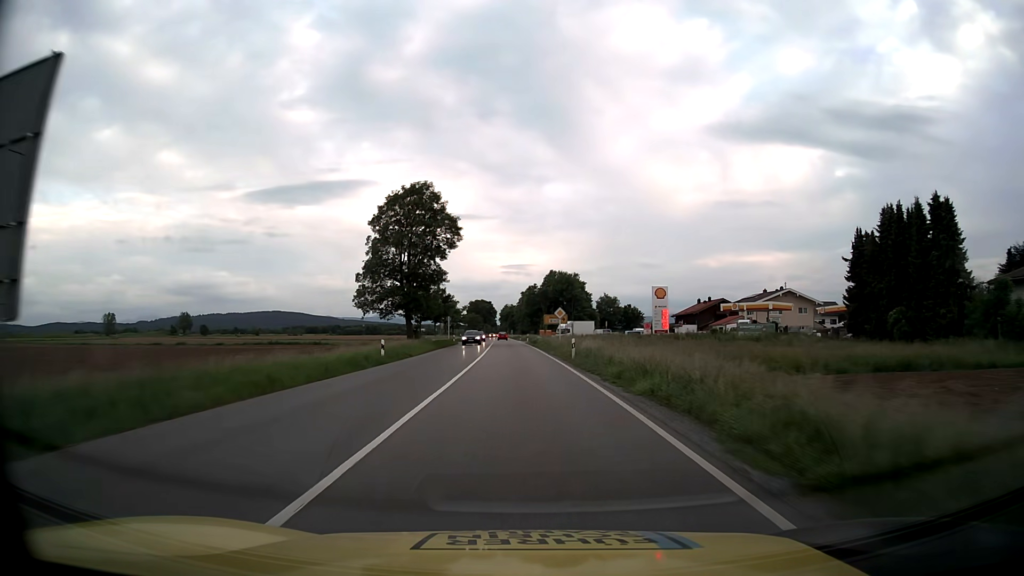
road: primary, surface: asphalt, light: Day
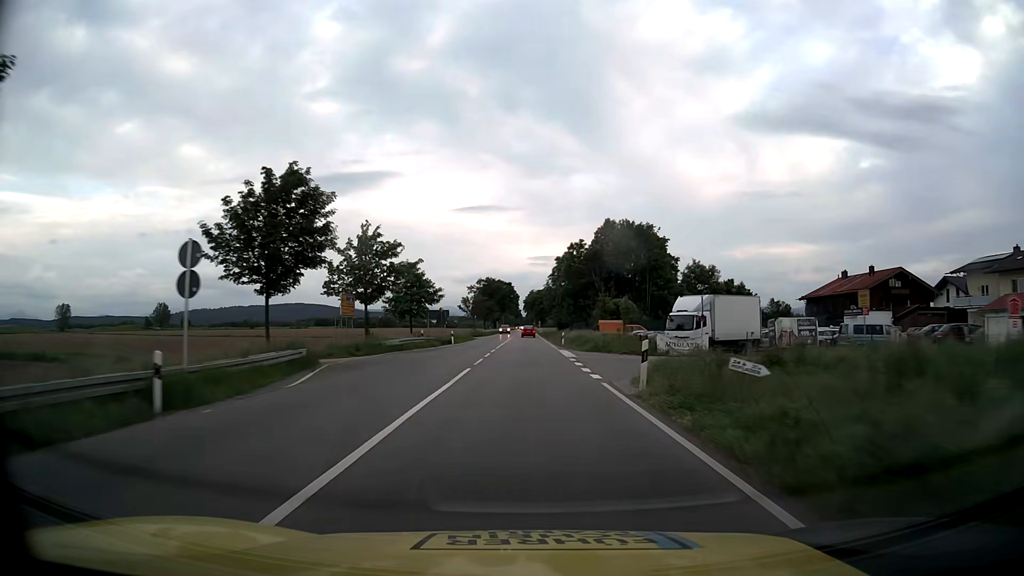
(-1.9, +67.3) m; -2°
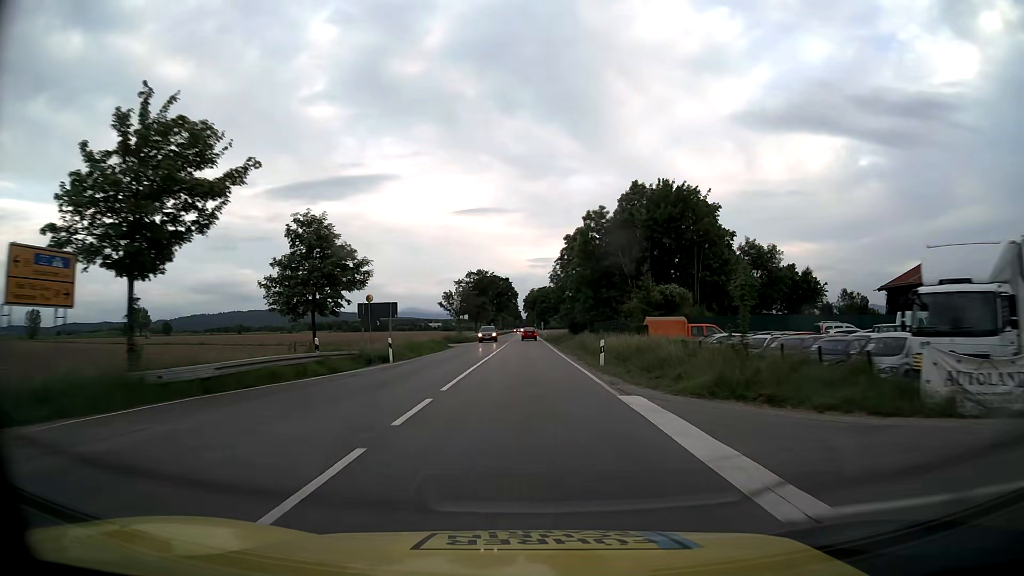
(0.0, +25.4) m; 0°
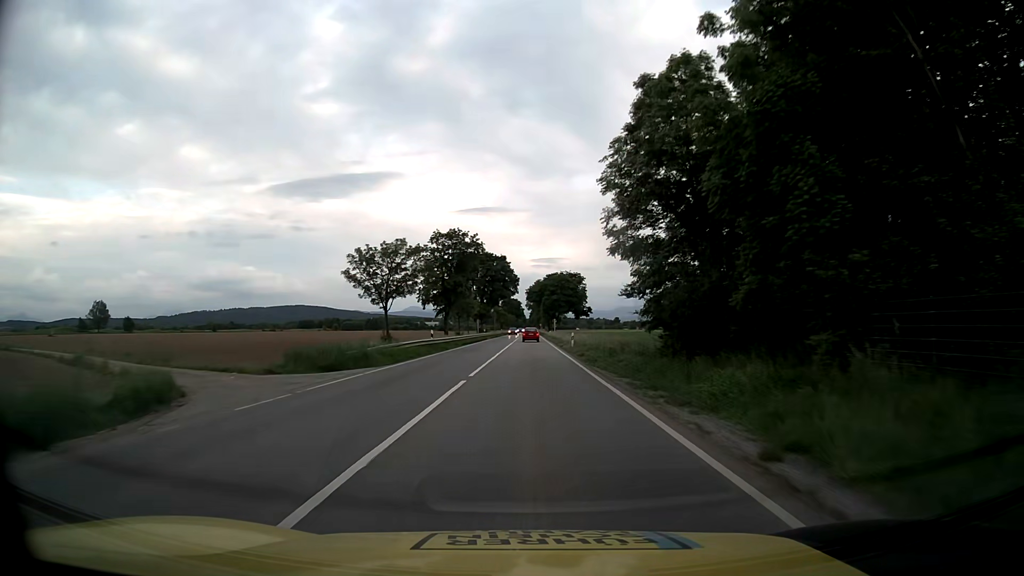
(-0.1, +48.5) m; 0°
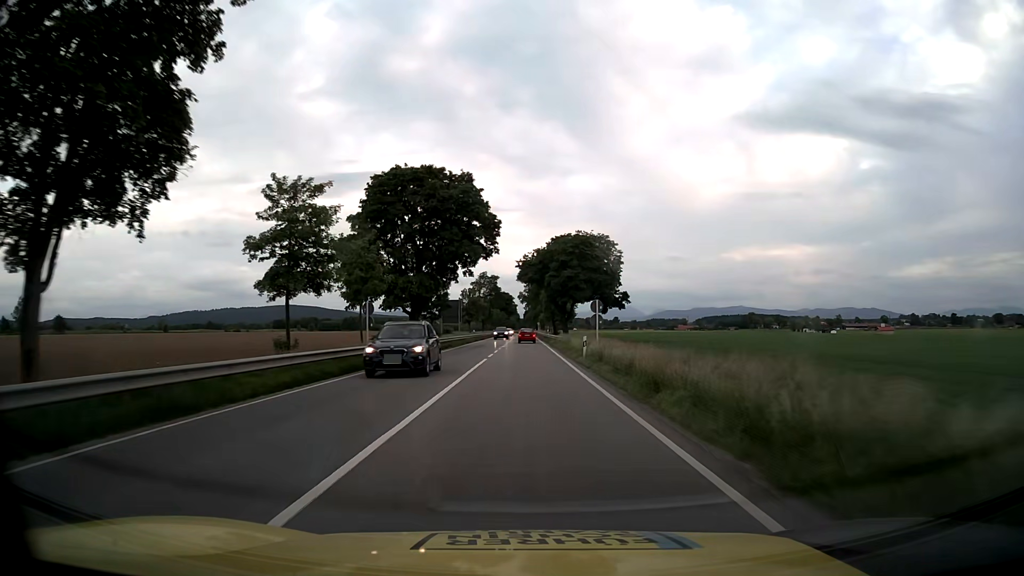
(+0.3, +61.3) m; 0°
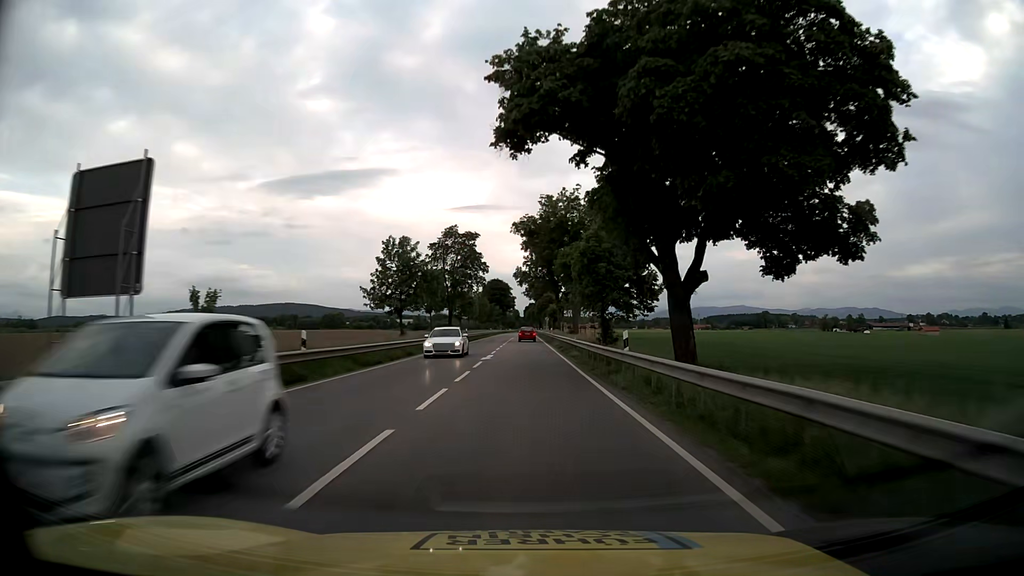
(-0.1, +63.4) m; 0°
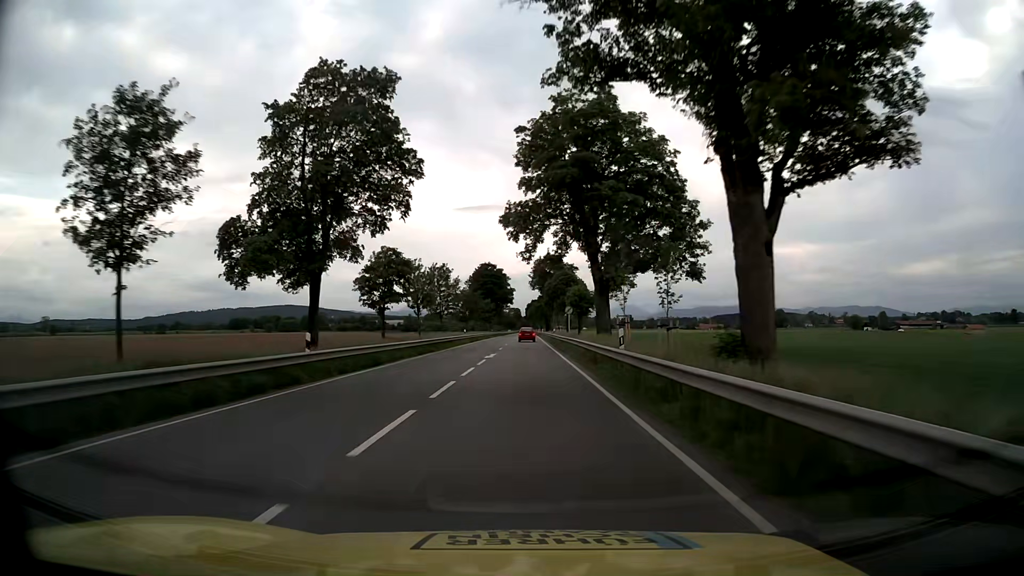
(-0.1, +51.9) m; 0°
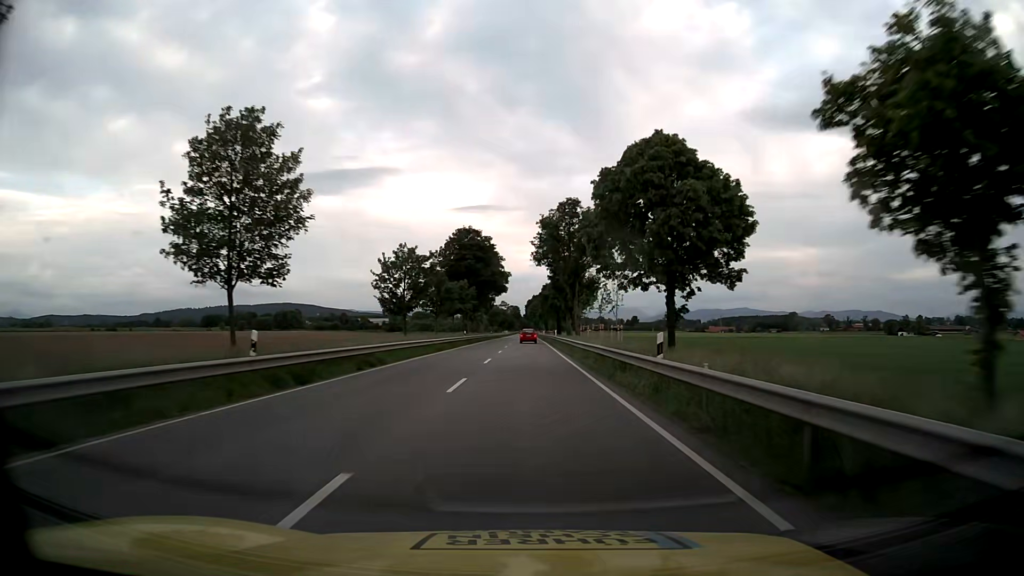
(-0.3, +53.0) m; 0°
